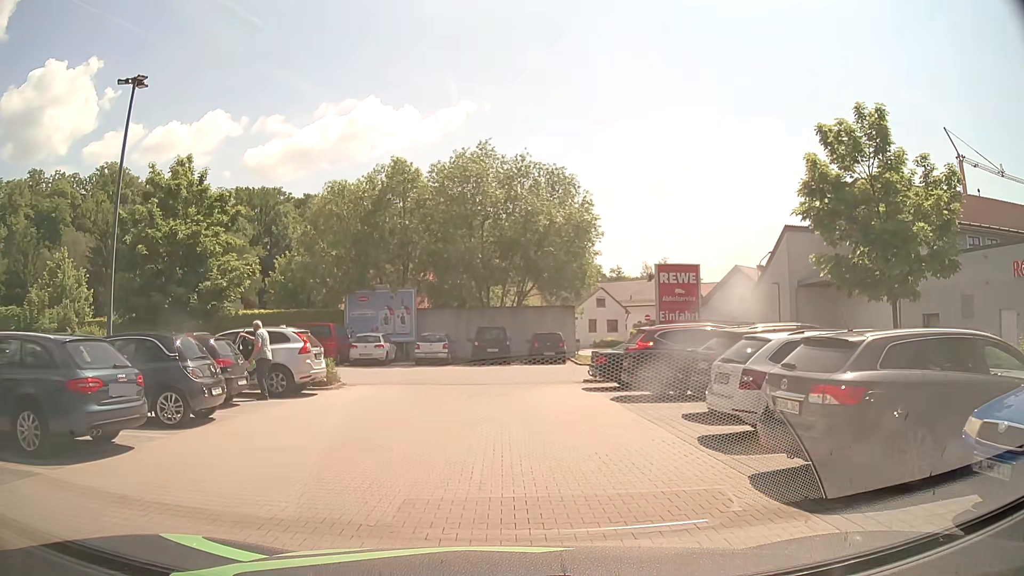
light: Day
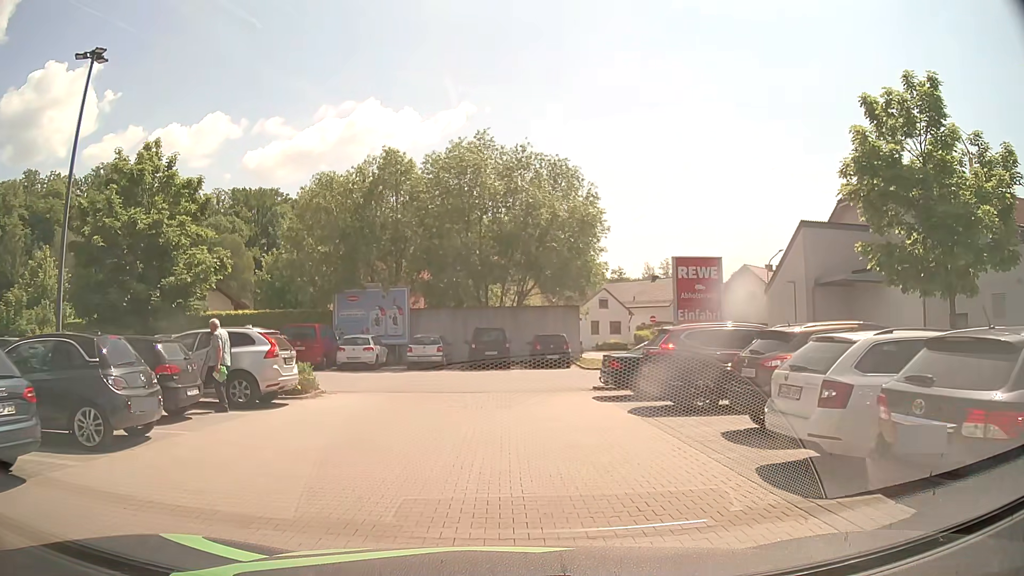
(0.0, +2.3) m; +1°
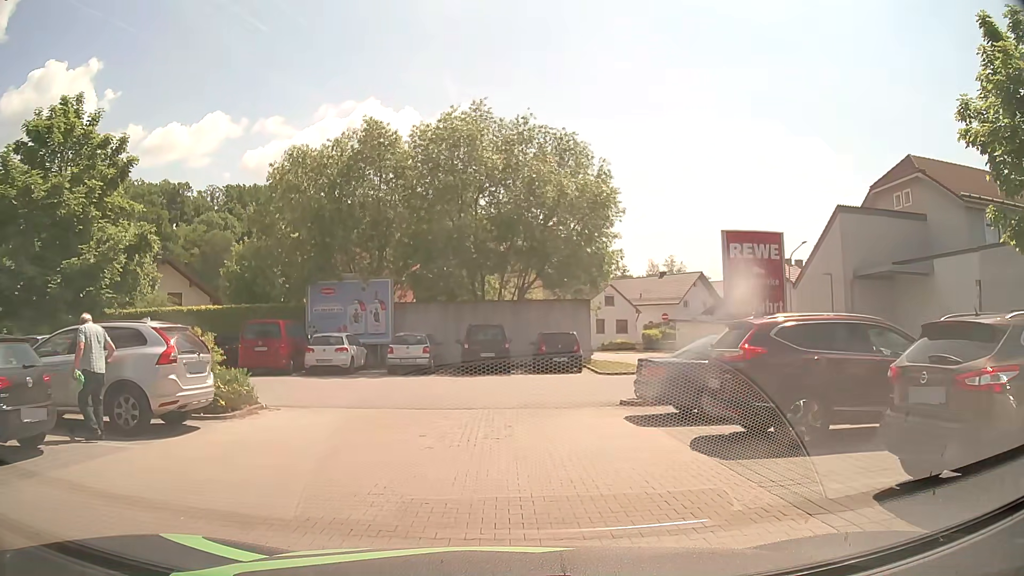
(0.0, +4.5) m; 0°
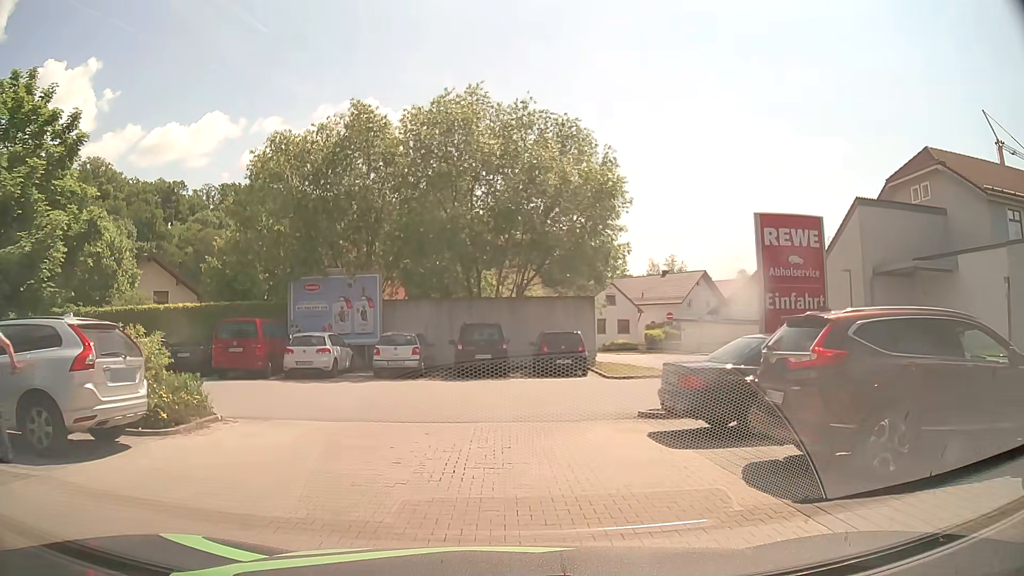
(0.0, +2.1) m; 0°
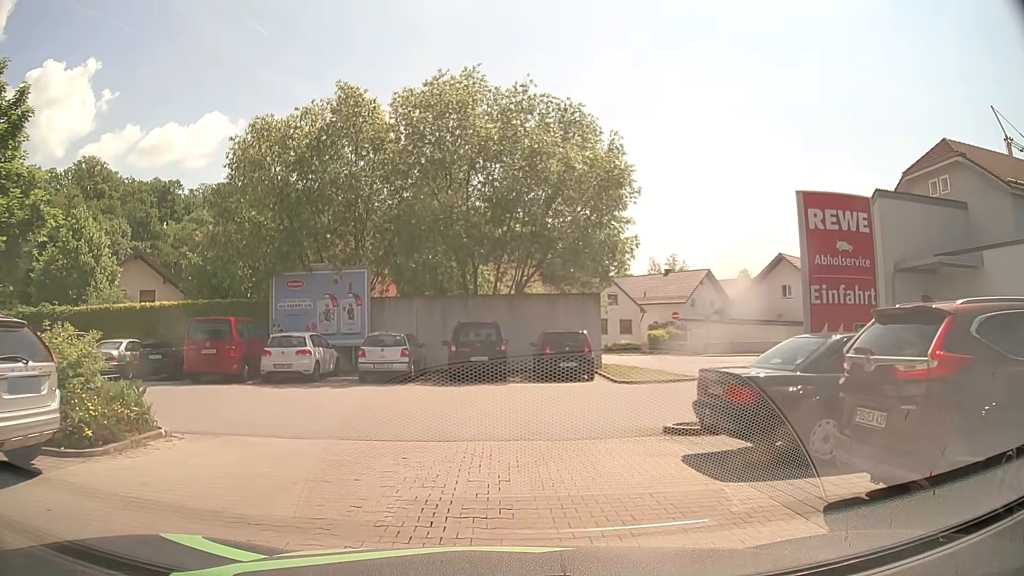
(0.0, +2.0) m; +1°
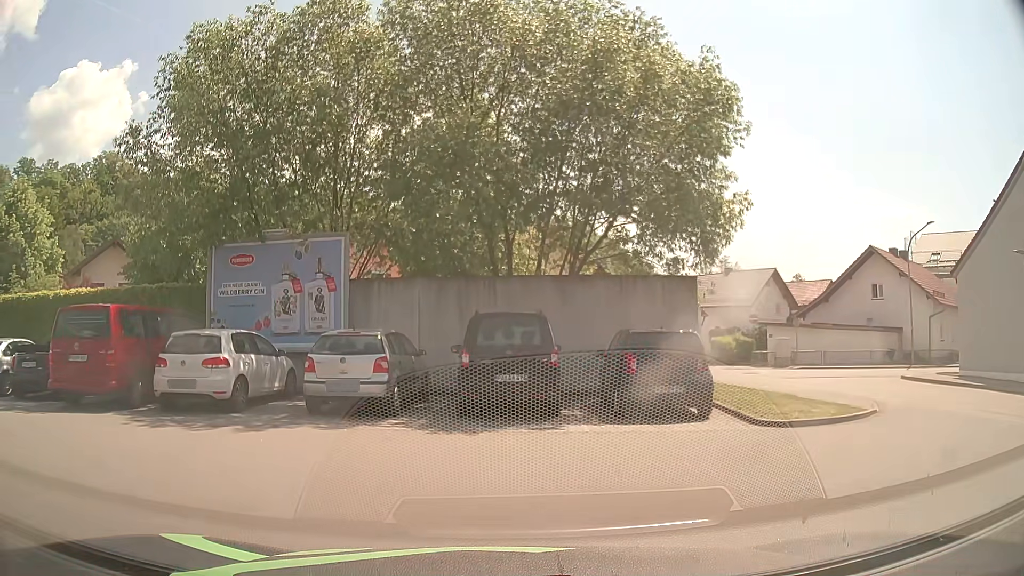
(-0.2, +8.3) m; -4°
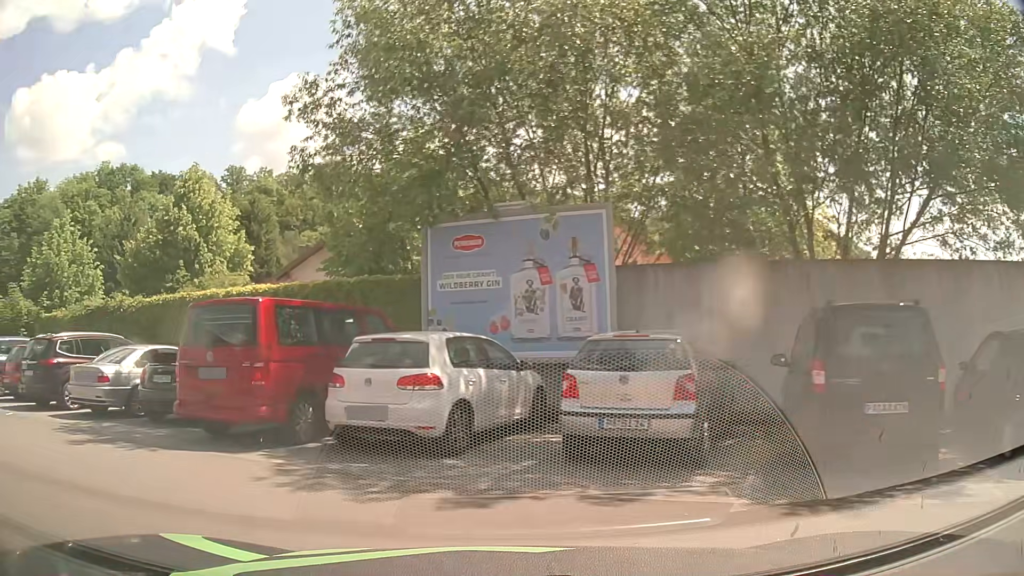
(-0.6, +4.2) m; -20°
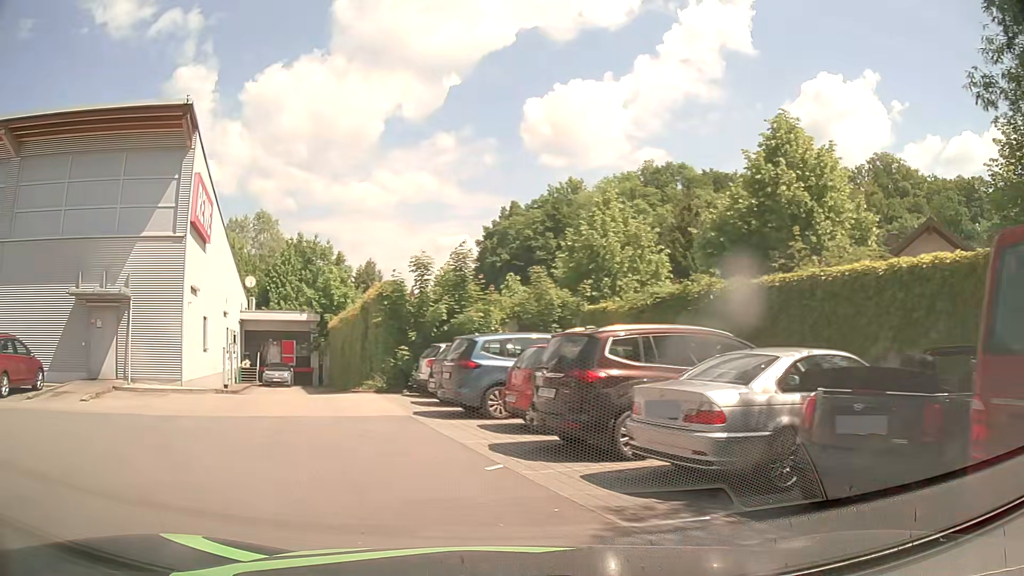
(-2.8, +6.1) m; -48°
